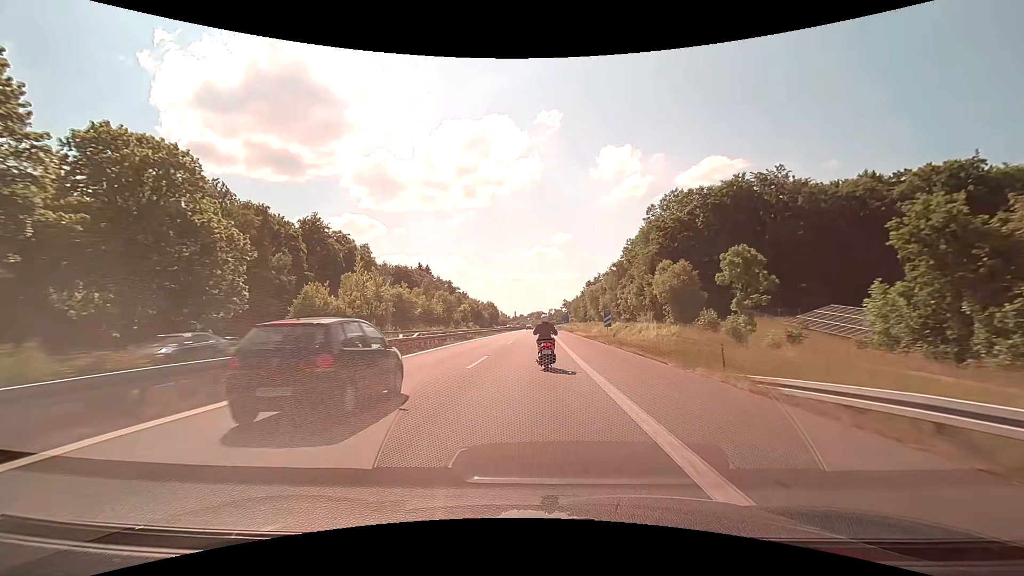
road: motorway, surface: asphalt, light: Day
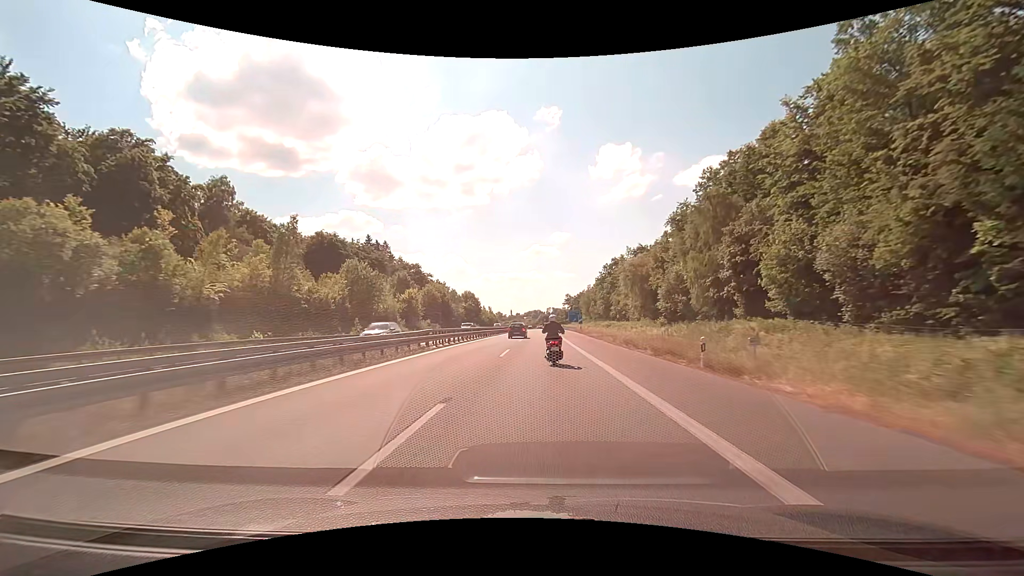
(0.0, +66.5) m; 0°
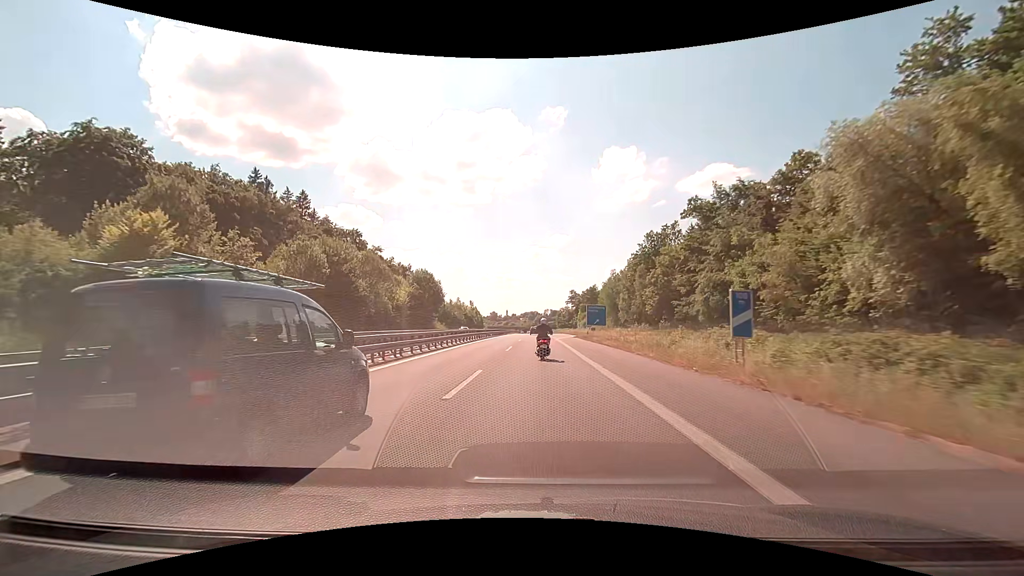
(+0.4, +64.7) m; 0°
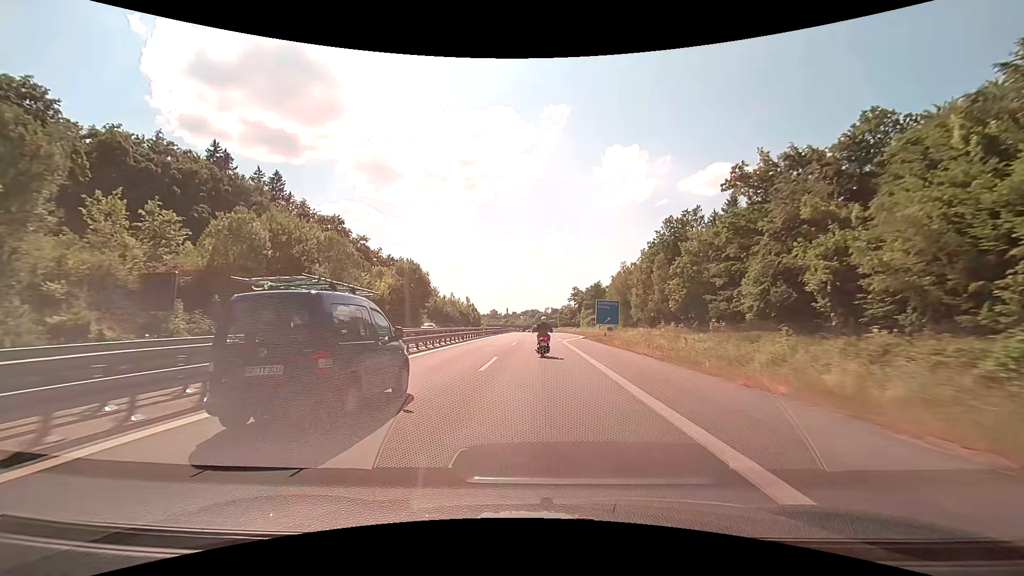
(0.0, +12.9) m; 0°
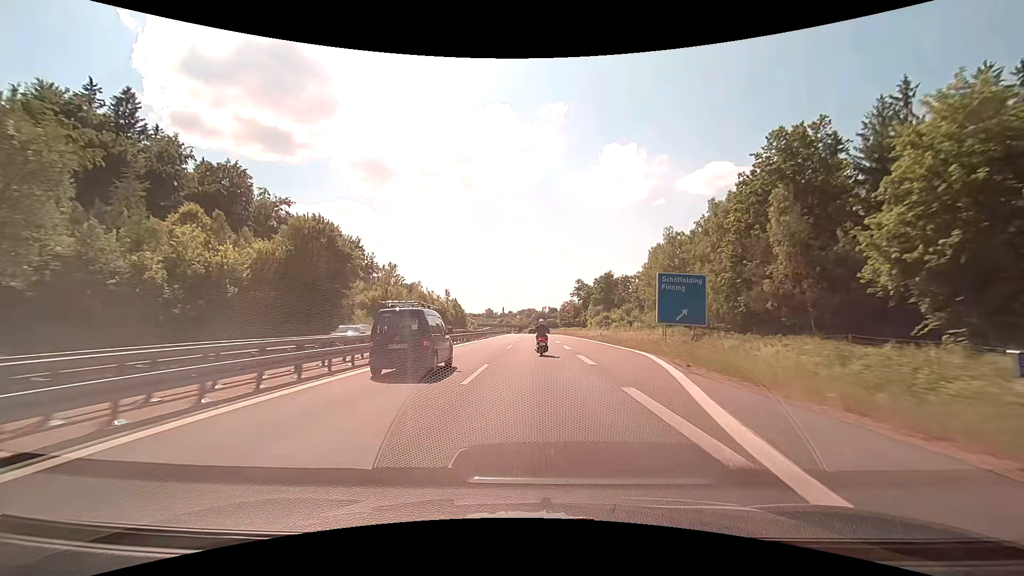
(+0.1, +38.9) m; 0°
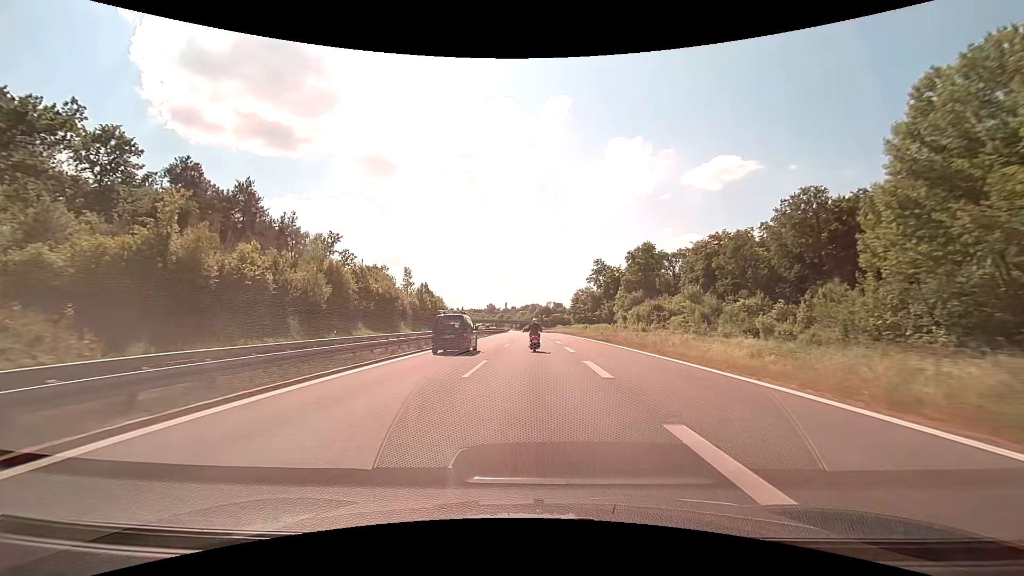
(+0.1, +52.5) m; 0°
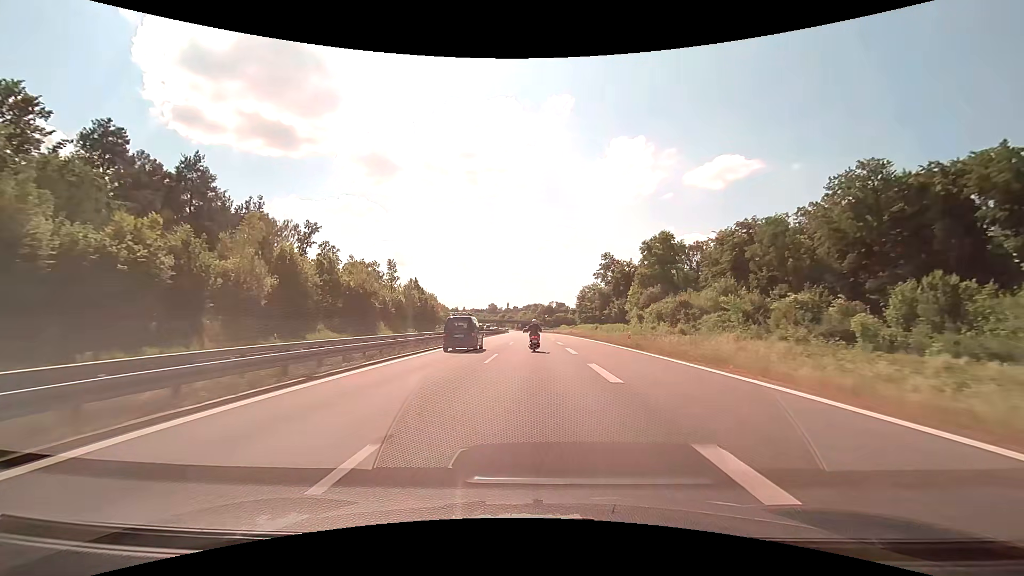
(0.0, +13.1) m; 0°
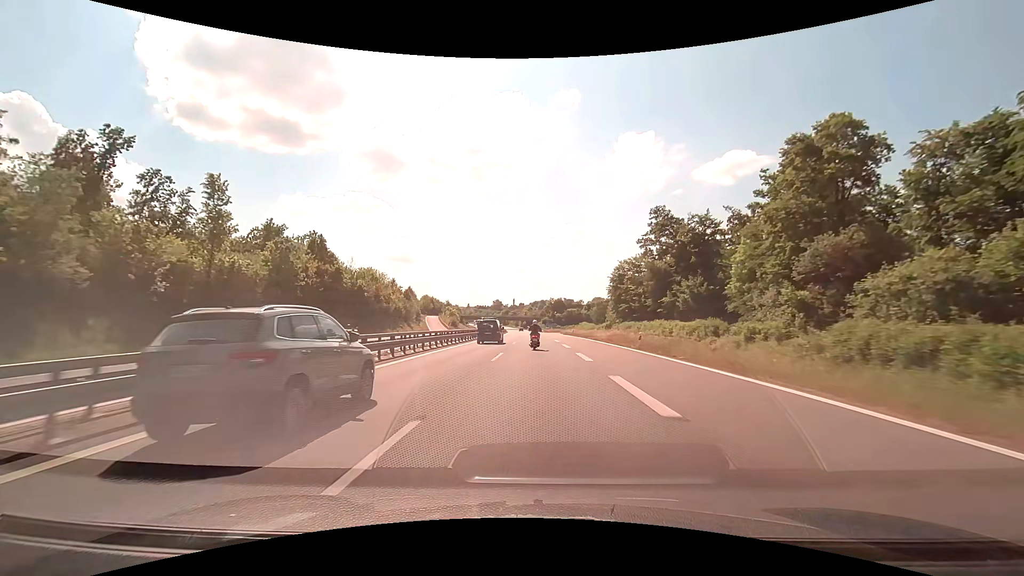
(-0.4, +52.6) m; -1°
(0, +10) (0, +20) (0, +30) (0, +40) (0, +50) (0, +60) (-1, +70) (-1, +80) (-1, +90) (-1, +100) m
